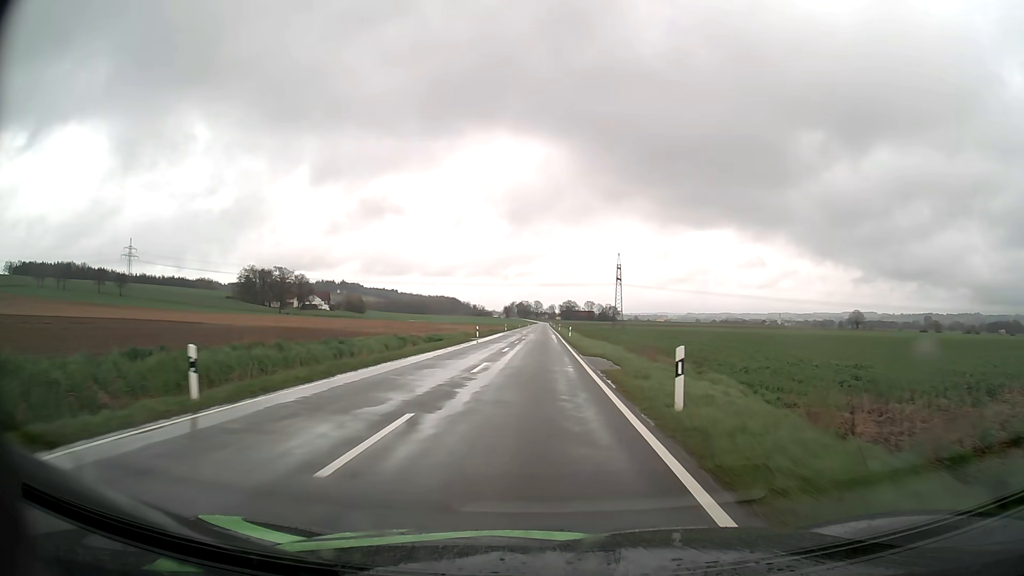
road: tertiary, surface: asphalt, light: Day
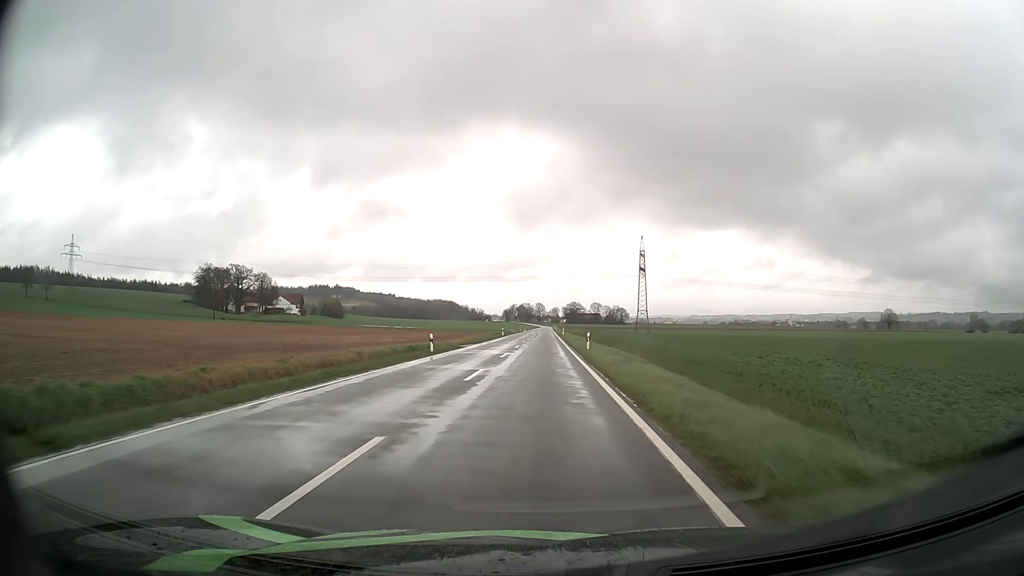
(-0.2, +64.8) m; 0°
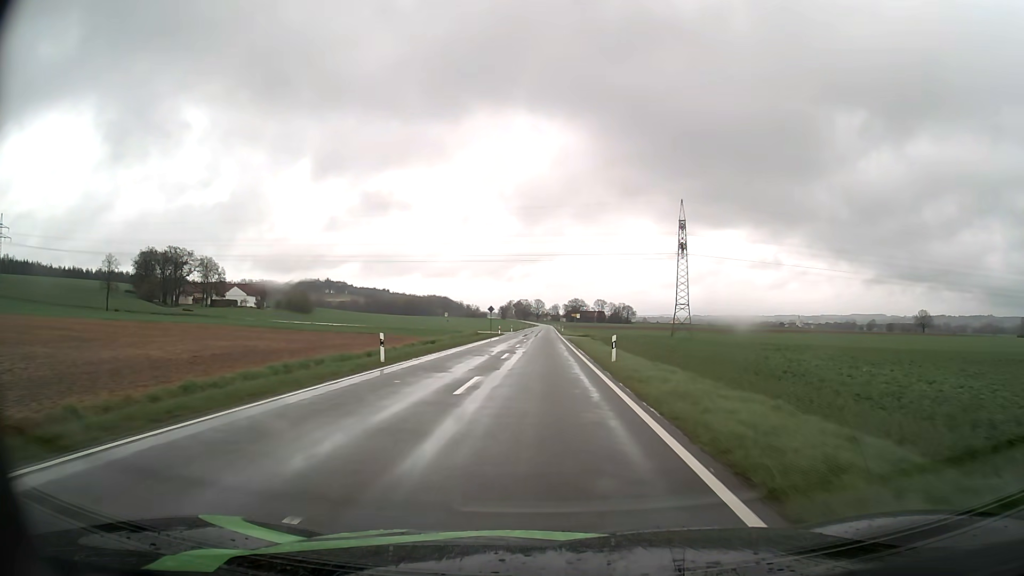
(-0.4, +65.1) m; 0°
(0, +10) (0, +20) (0, +30) (0, +40) (0, +50) (0, +60) (0, +70) (0, +80) (0, +90) (0, +100) m
